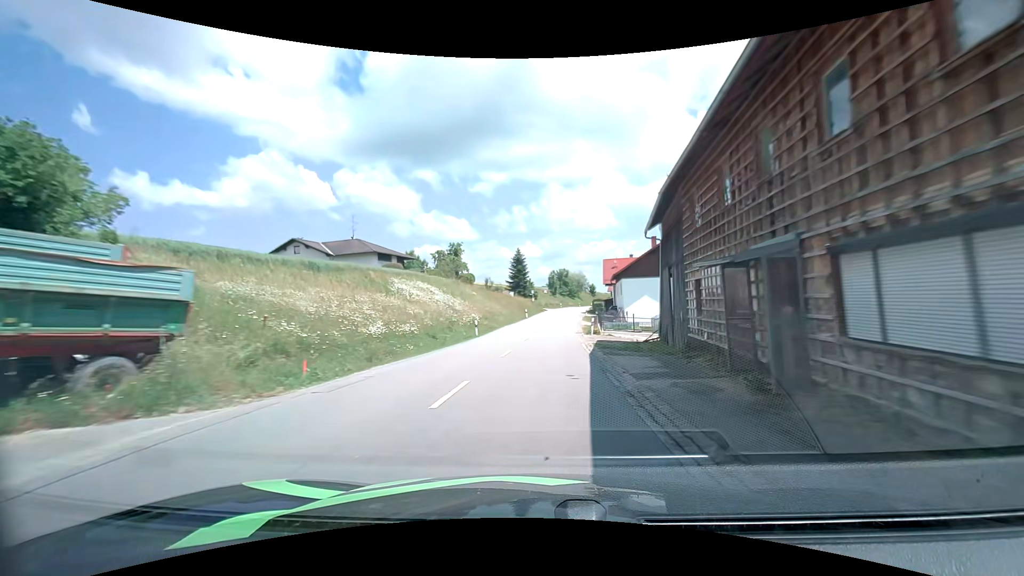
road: secondary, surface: asphalt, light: Day
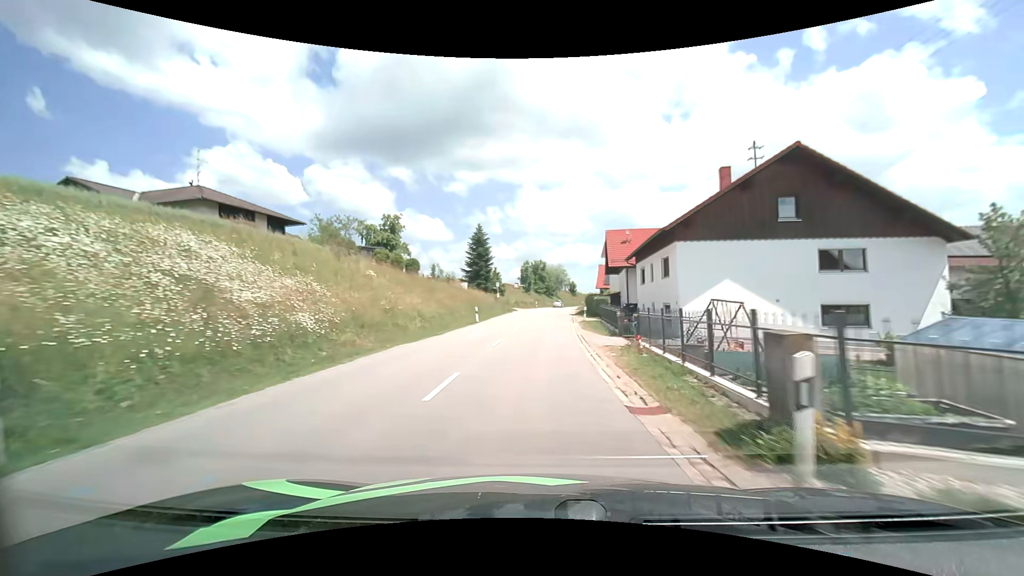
(+0.9, +27.1) m; +3°
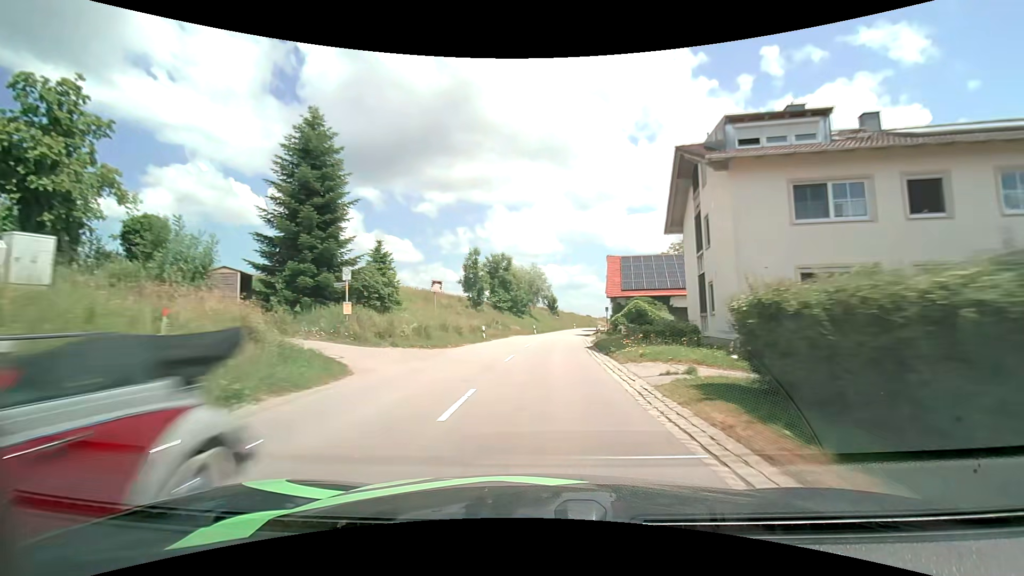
(+1.2, +46.1) m; +3°
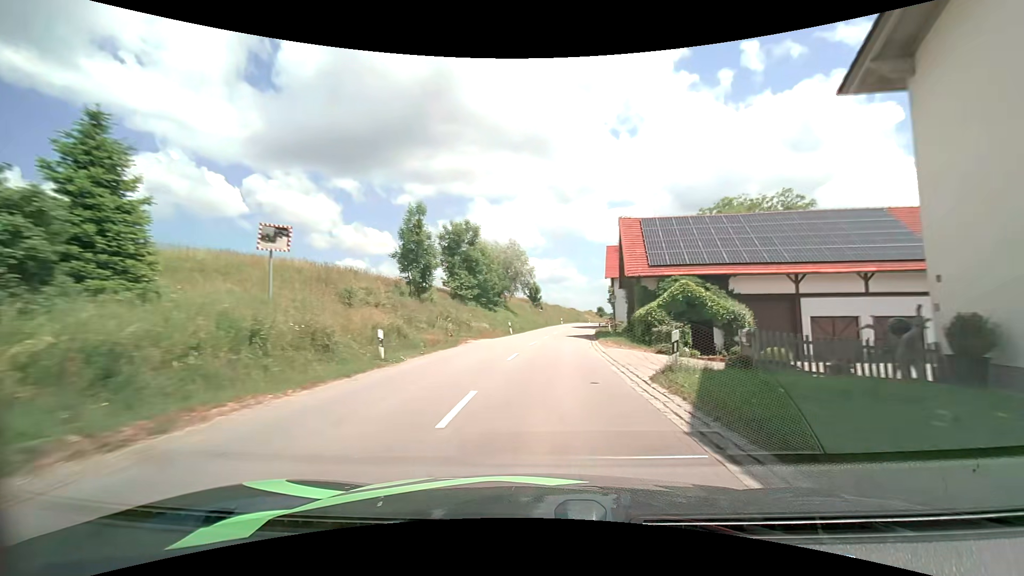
(+0.2, +18.7) m; +2°
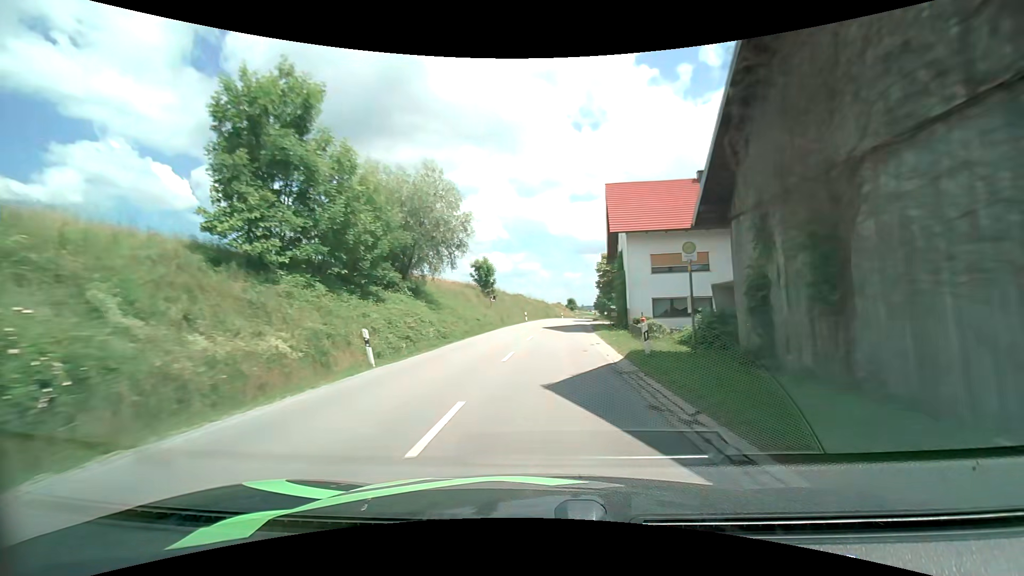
(+1.1, +28.4) m; +4°
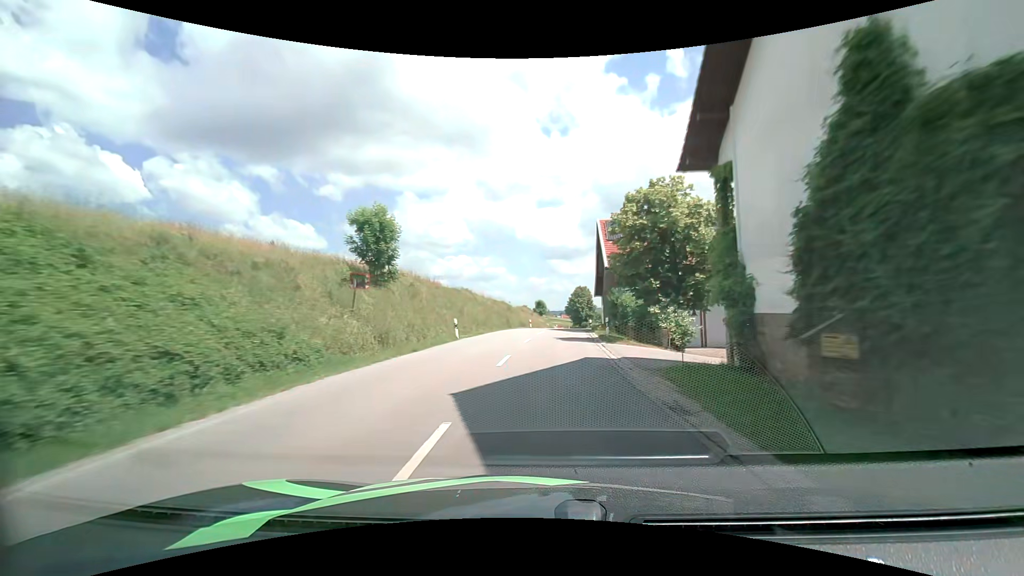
(+0.9, +28.8) m; +4°
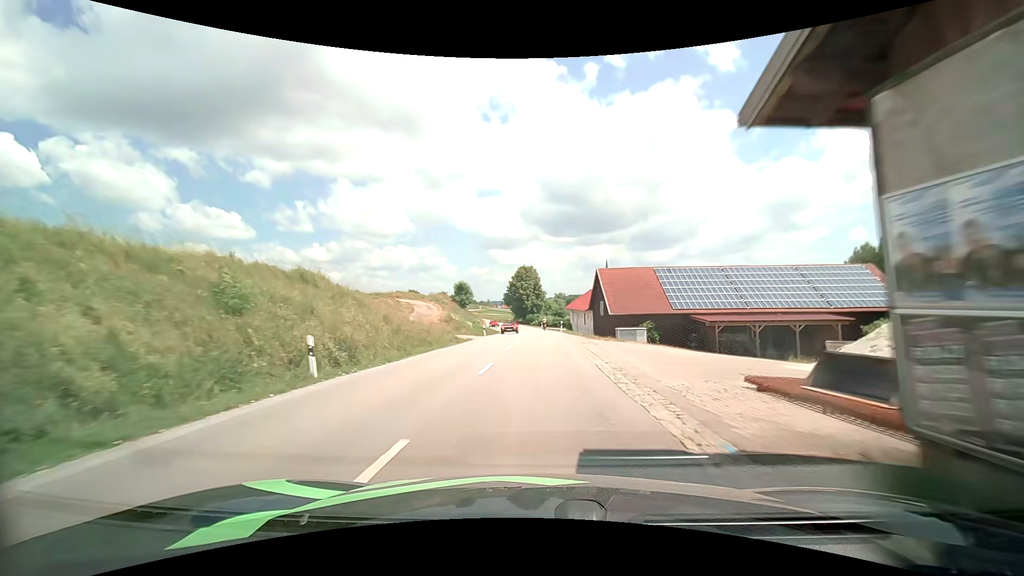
(+2.6, +45.5) m; +7°
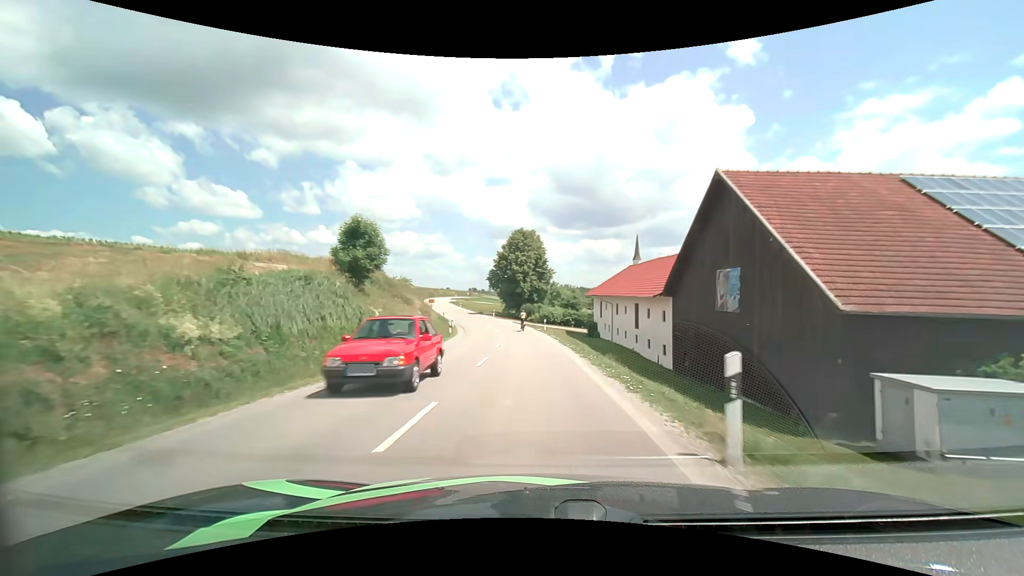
(+0.3, +42.7) m; 0°
(0, +10) (-1, +20) (-1, +30) (-3, +40) (-5, +50) (-7, +59) (-10, +69) (-13, +79) (-15, +88) (-18, +98) m
